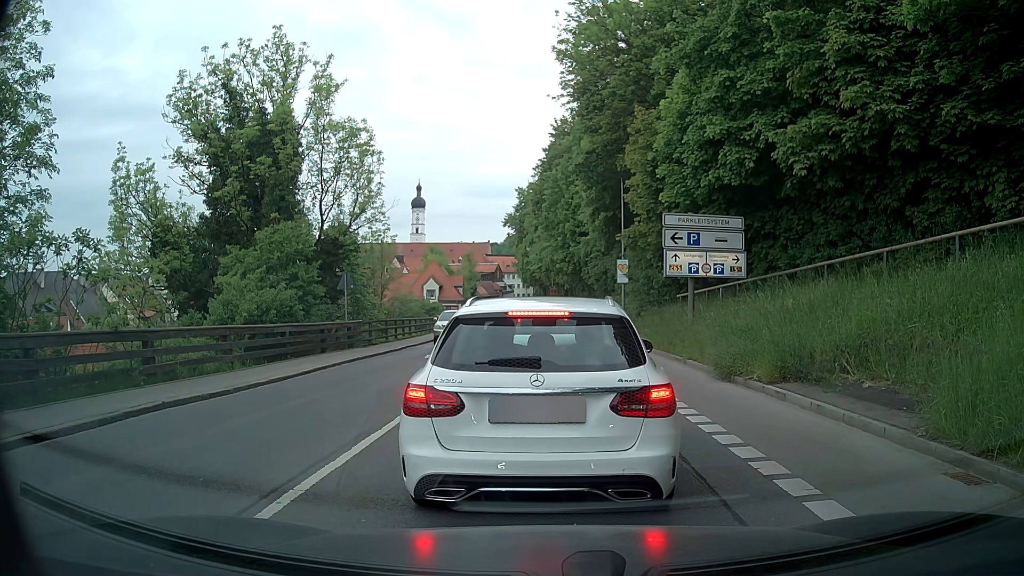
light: Day
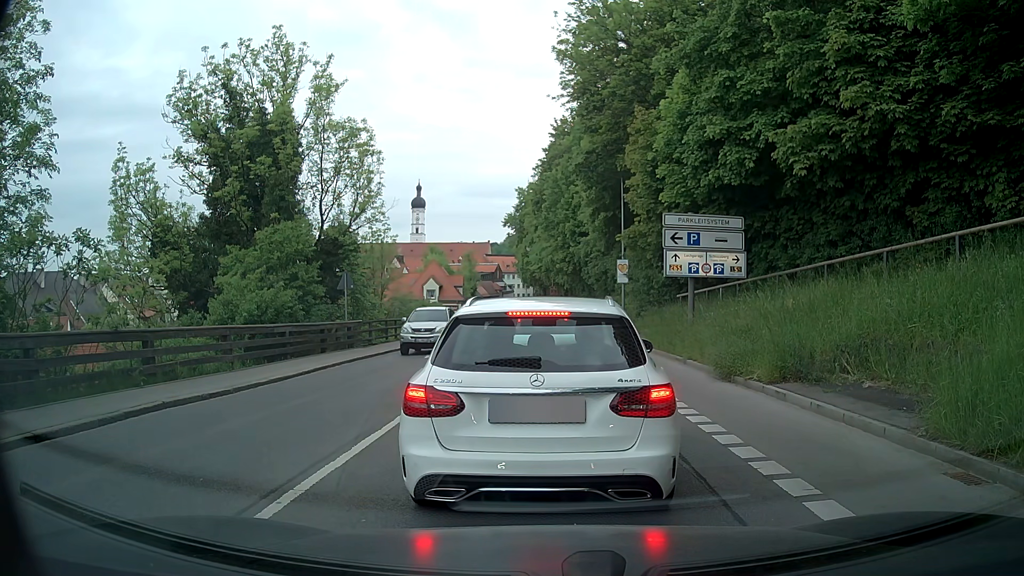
(0.0, 0.0) m; 0°
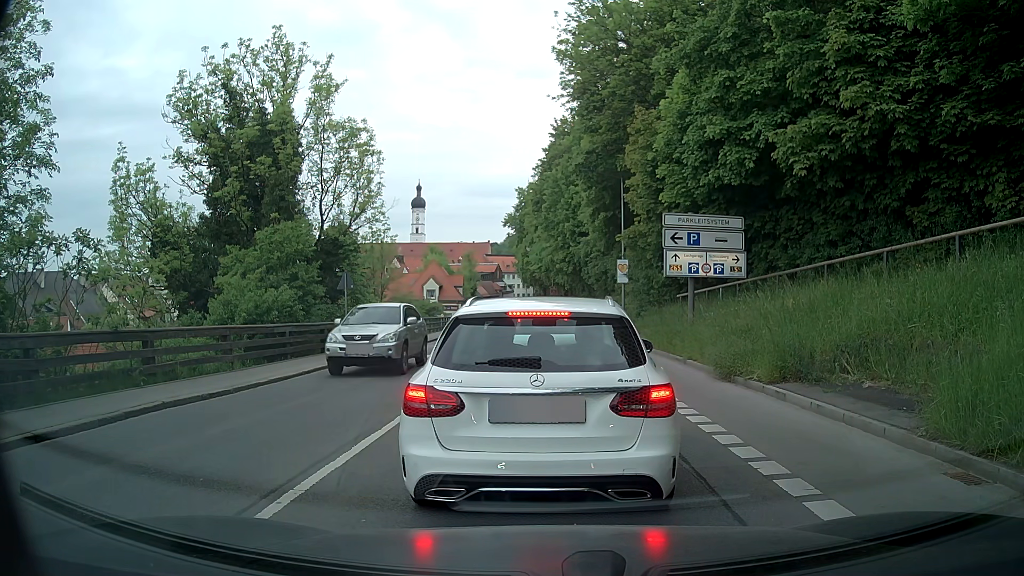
(0.0, 0.0) m; 0°
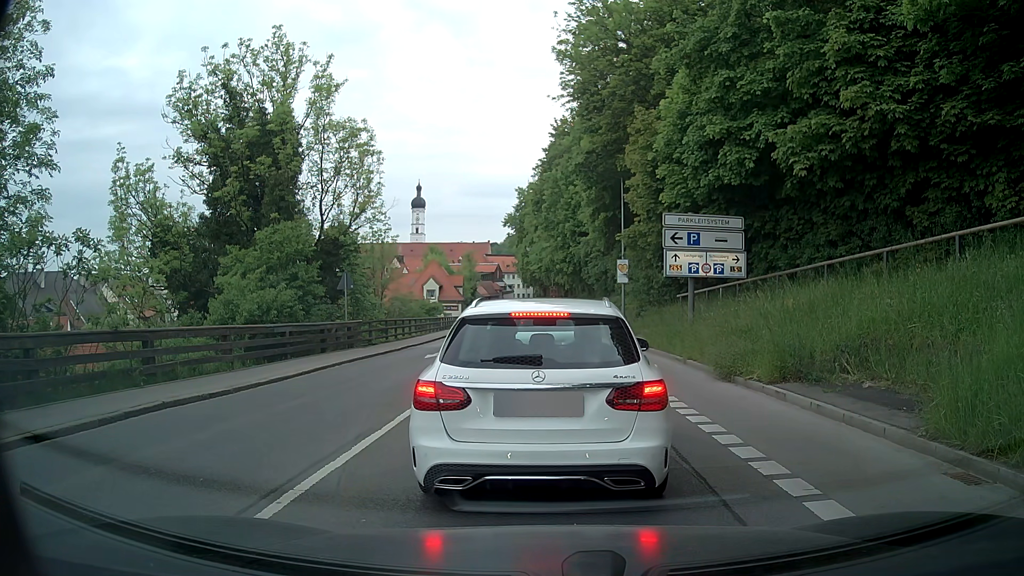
(0.0, 0.0) m; 0°
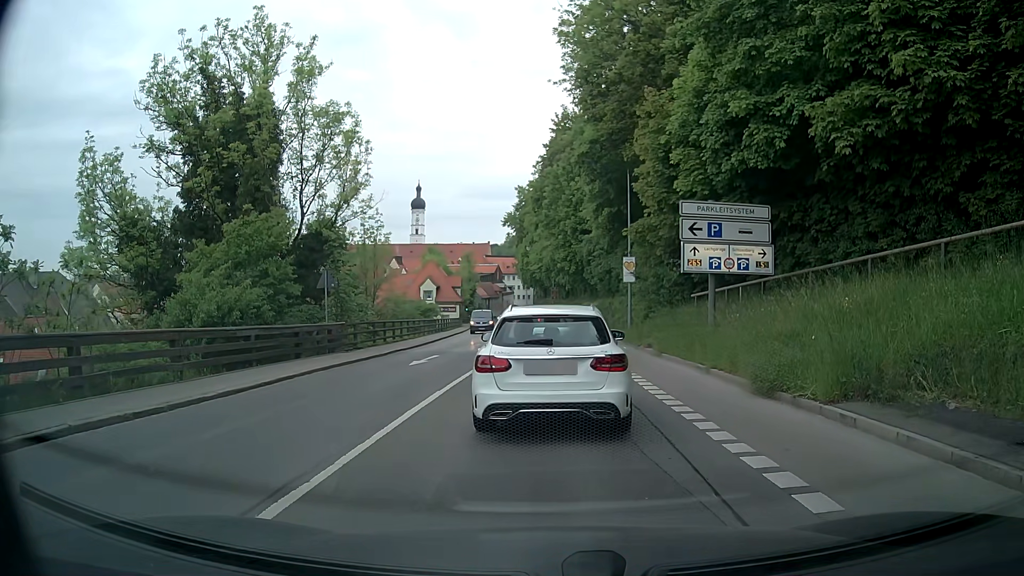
(0.0, +2.7) m; -2°
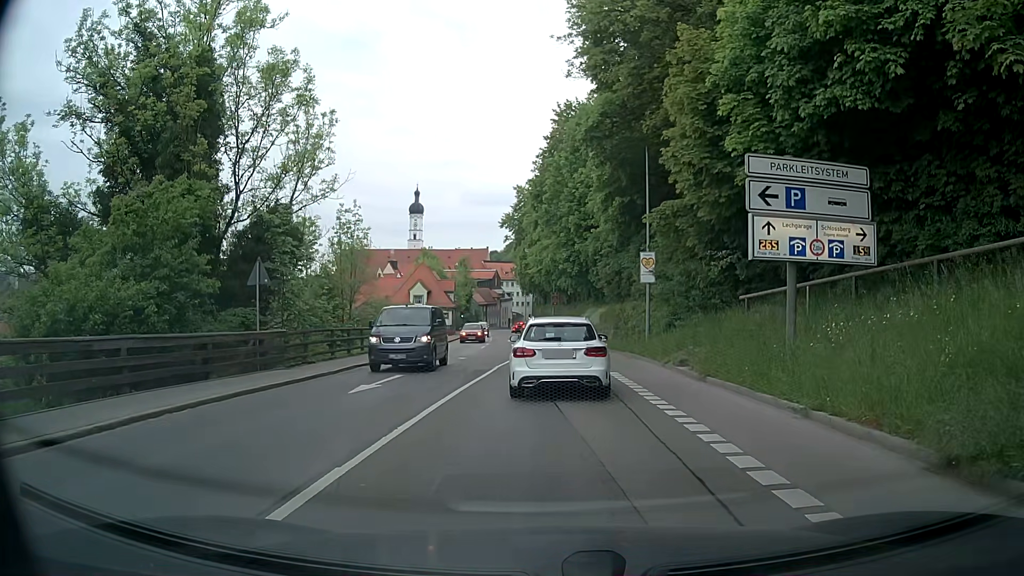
(+0.1, +6.3) m; +1°
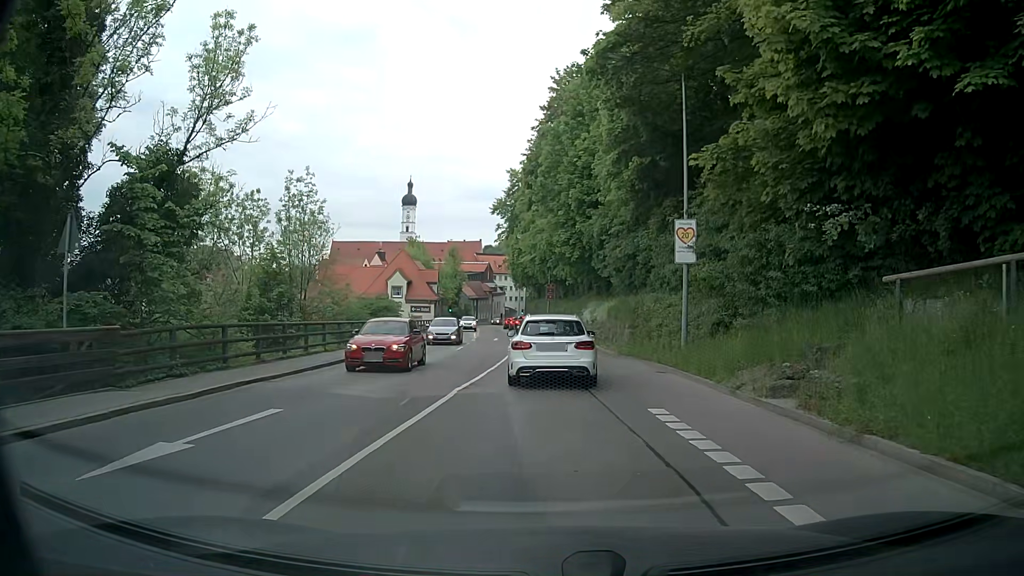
(+0.1, +8.4) m; 0°
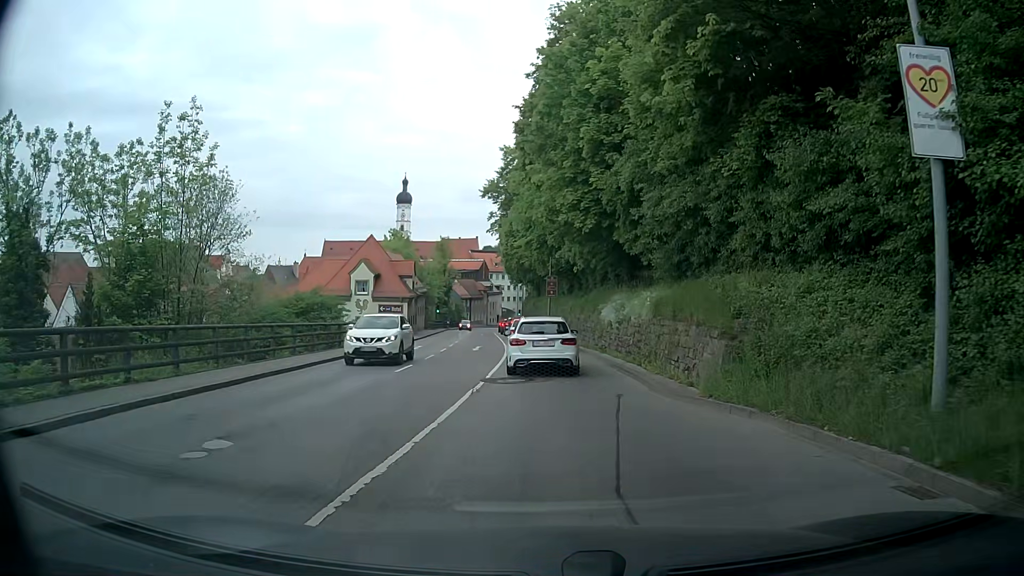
(+0.1, +13.0) m; +1°
